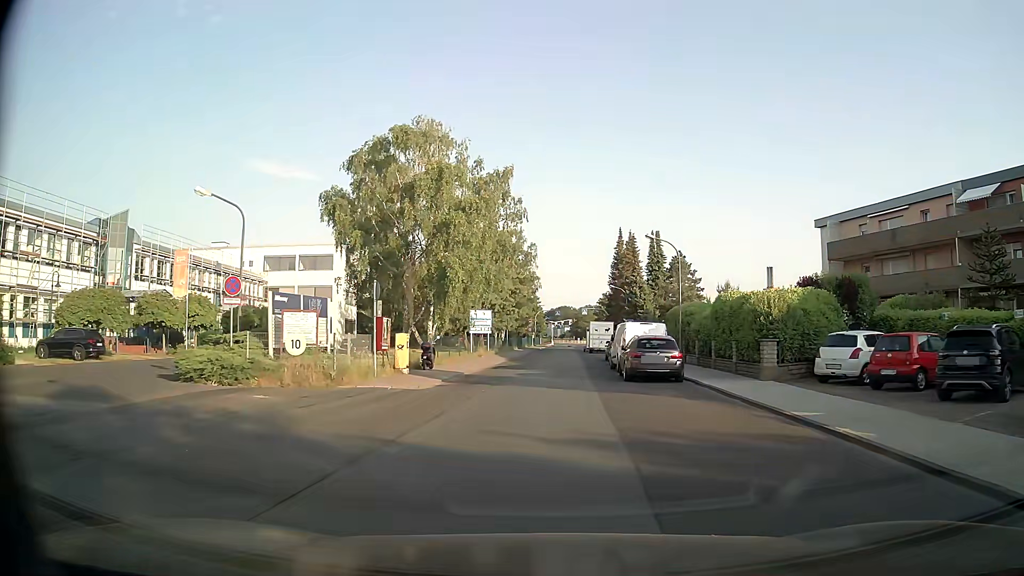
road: unclassified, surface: asphalt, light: Day
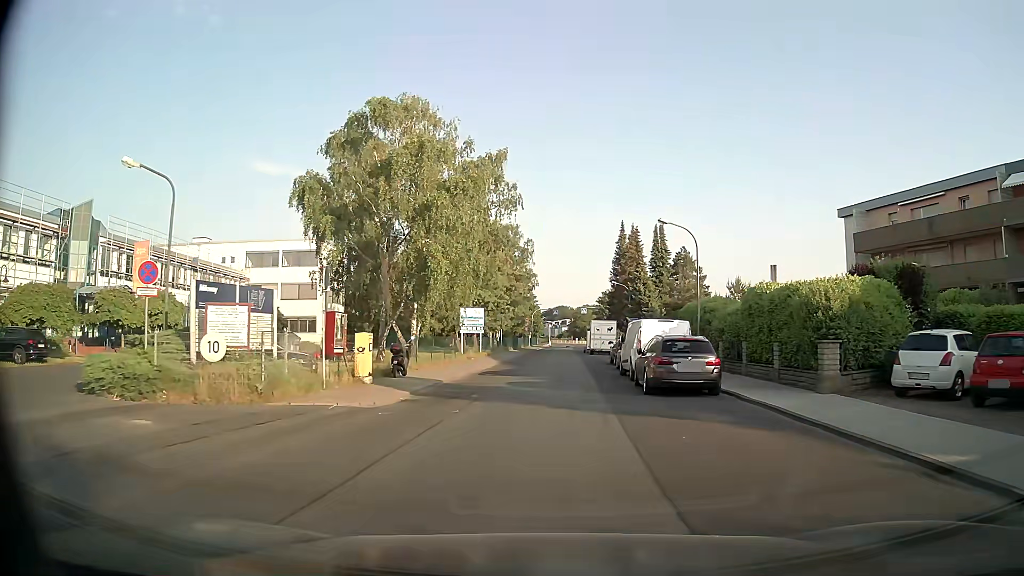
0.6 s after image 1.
(0.0, +5.0) m; 0°
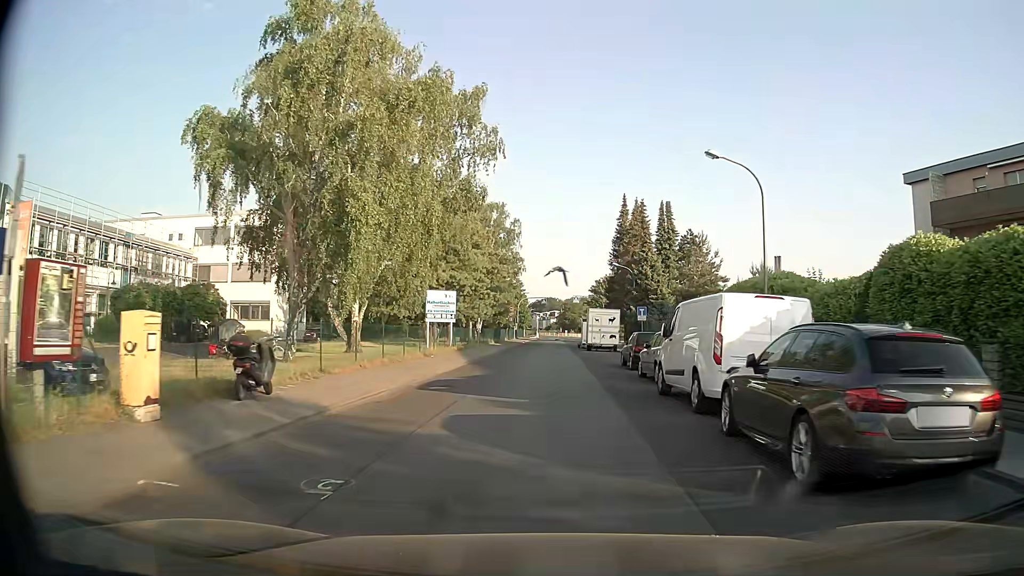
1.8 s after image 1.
(+0.1, +11.0) m; +1°
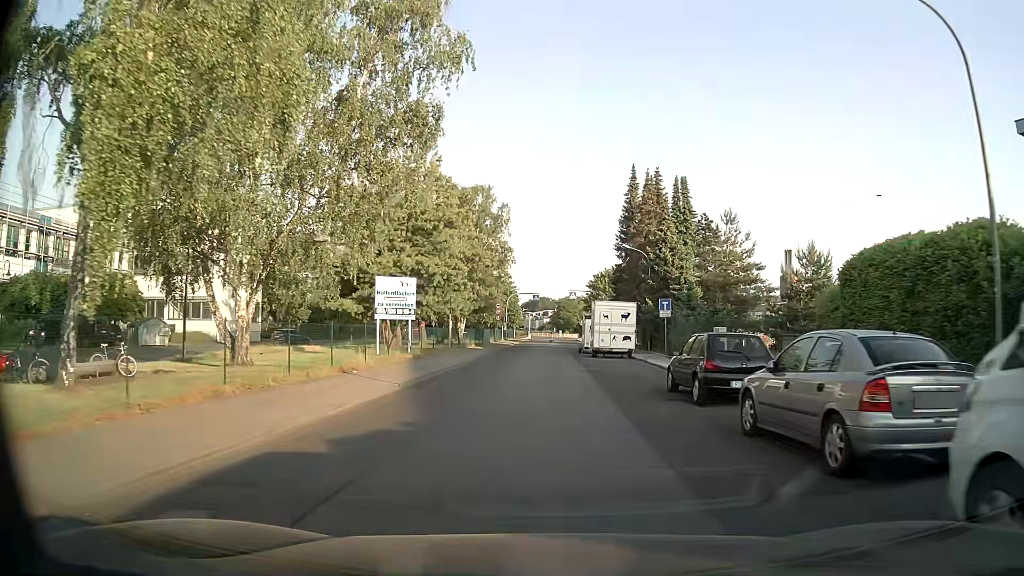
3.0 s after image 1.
(+0.1, +11.6) m; +1°
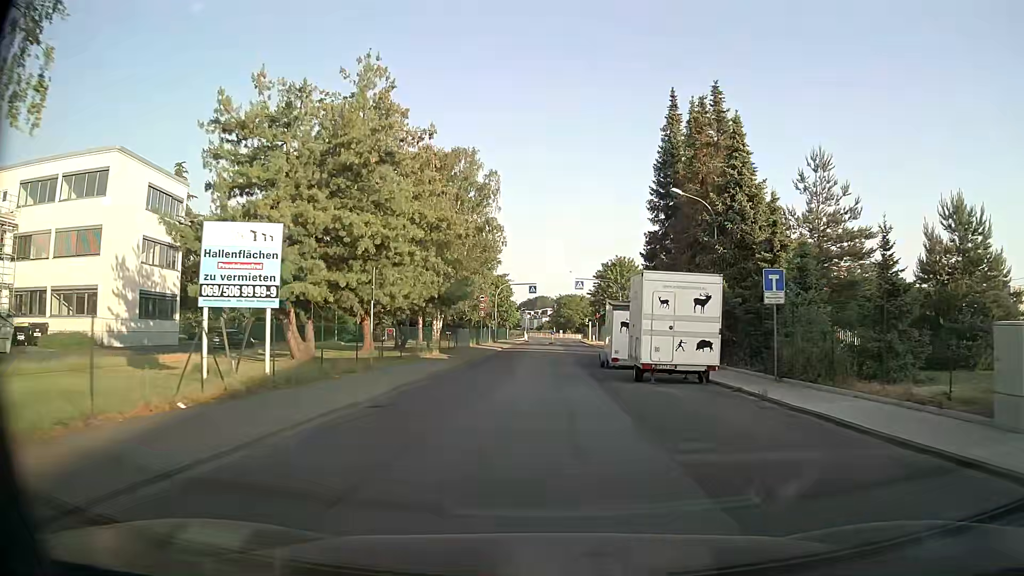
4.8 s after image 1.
(0.0, +17.2) m; 0°
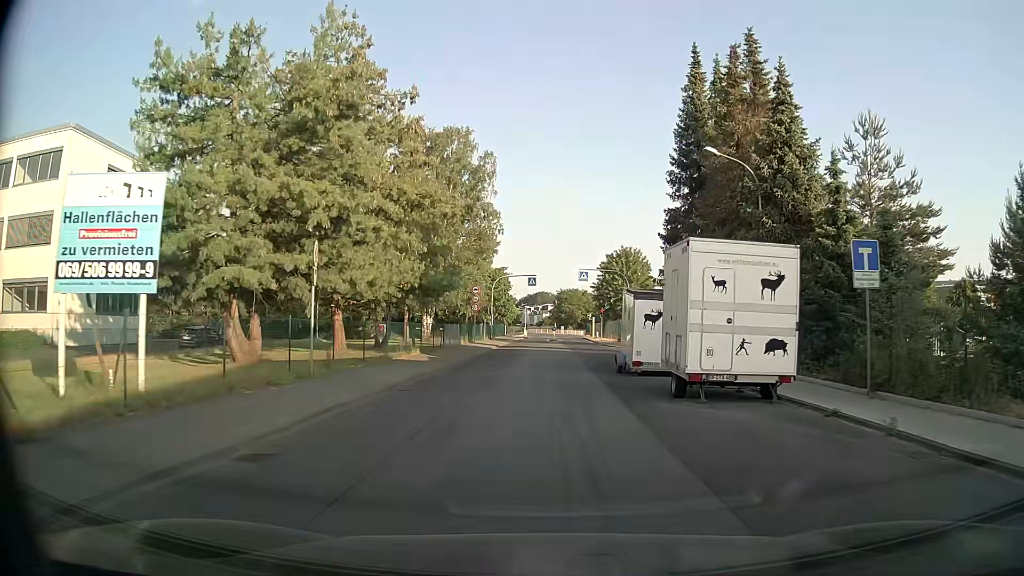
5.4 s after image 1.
(0.0, +5.6) m; 0°
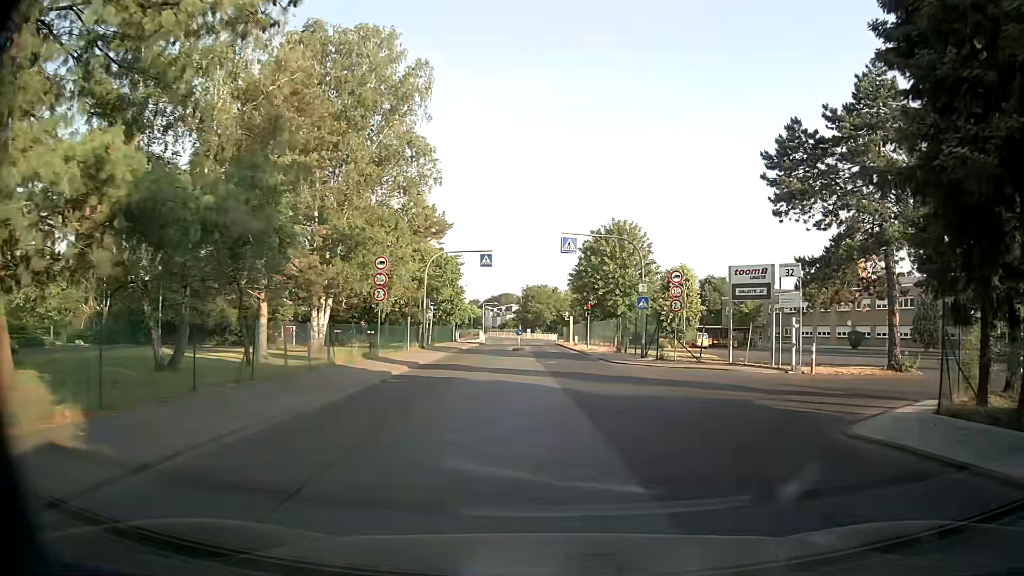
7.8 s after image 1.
(+0.2, +21.7) m; +2°
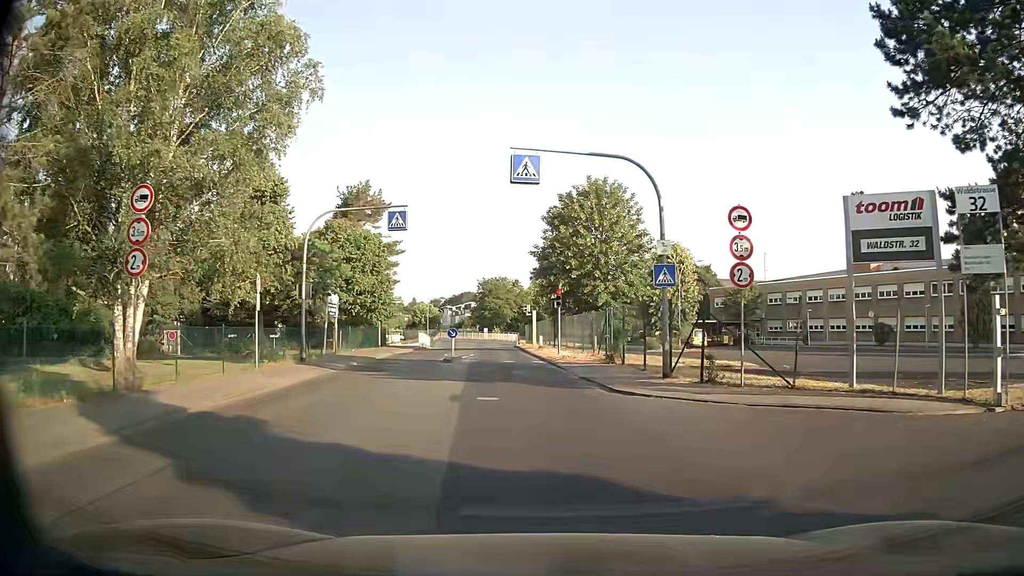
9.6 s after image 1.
(+0.7, +15.3) m; +4°
(0, +10) (-1, +20) (-2, +30) (-3, +40) (-4, +50) (-5, +60) (-6, +70) (-8, +79) (-12, +89) (-19, +96) m
